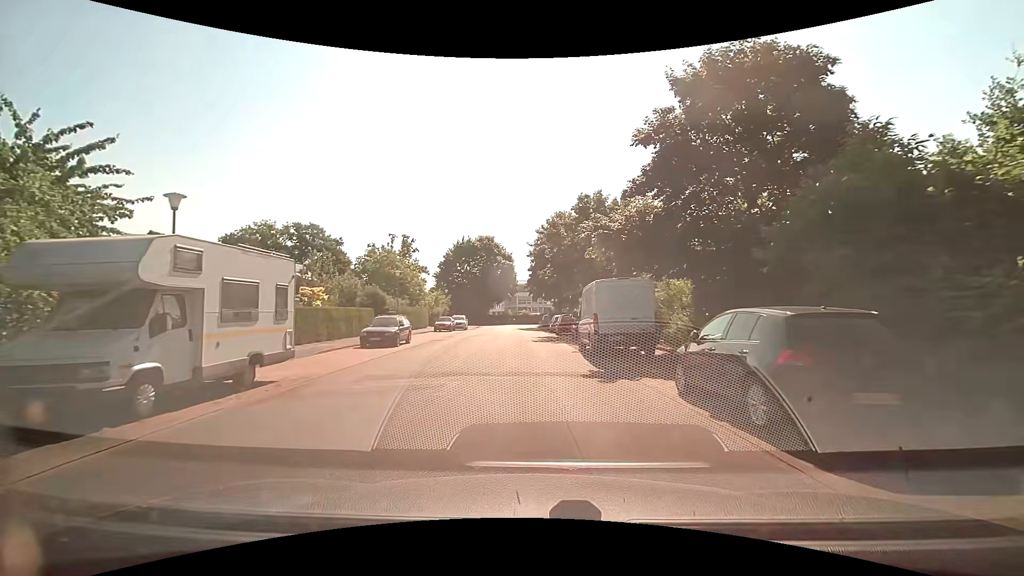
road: residential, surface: paved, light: Day
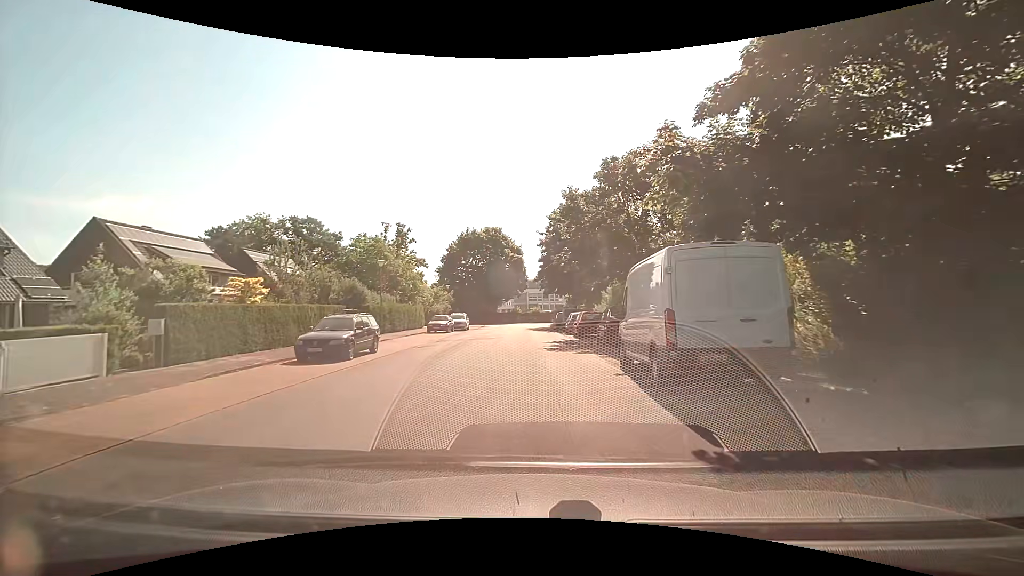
(0.0, +7.4) m; -1°
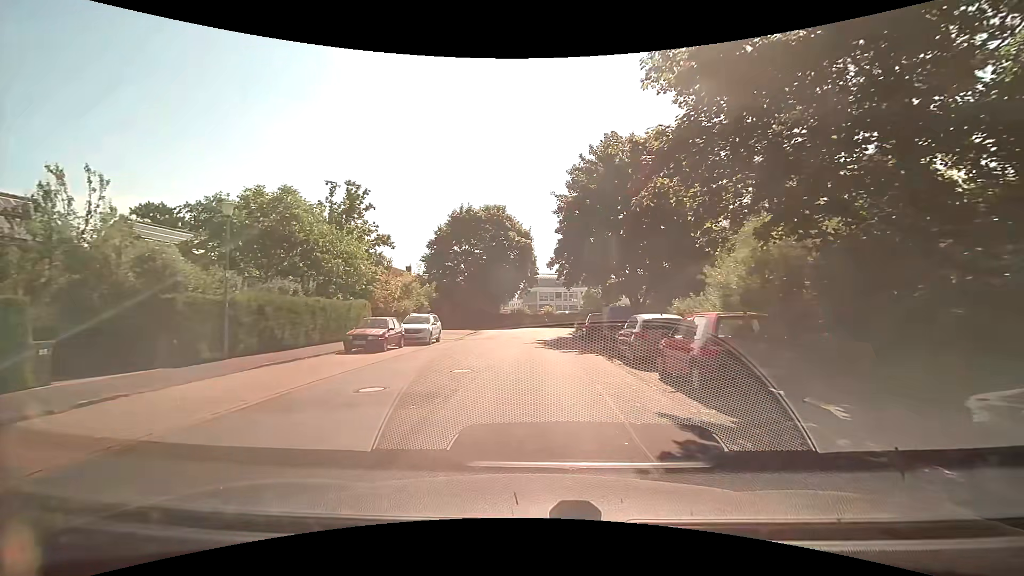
(0.0, +18.5) m; 0°
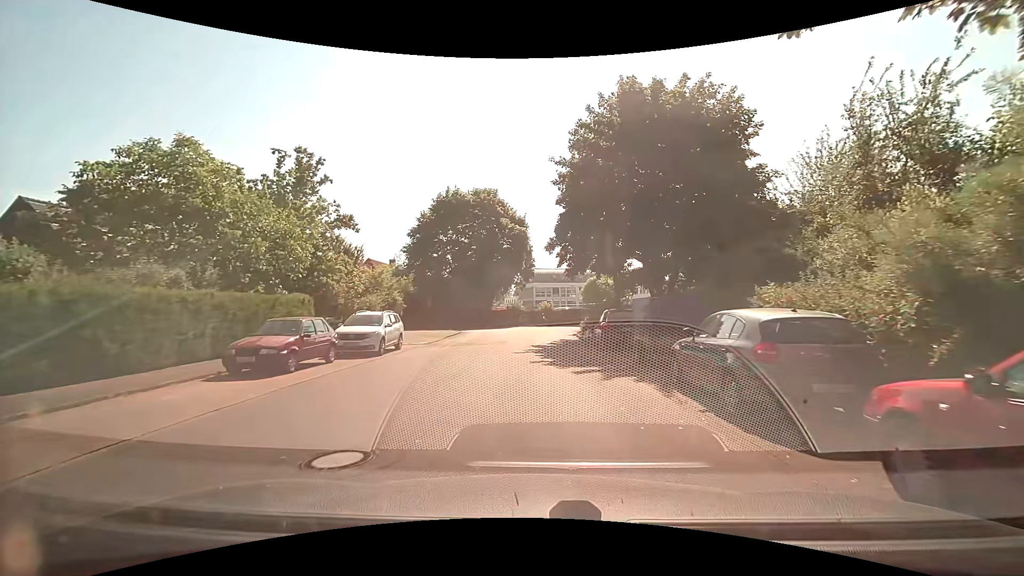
(0.0, +7.4) m; -1°
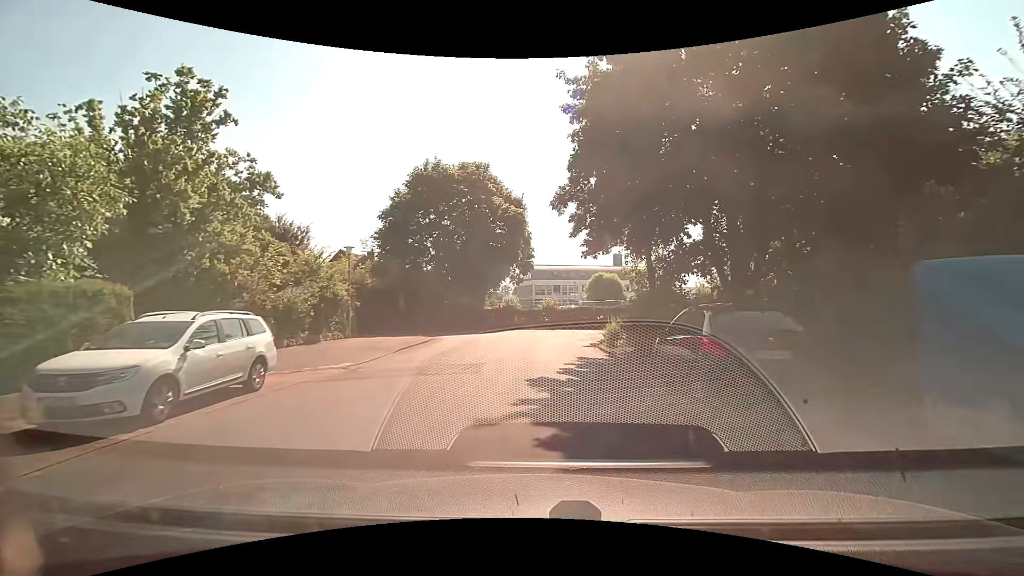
(+0.1, +10.4) m; 0°
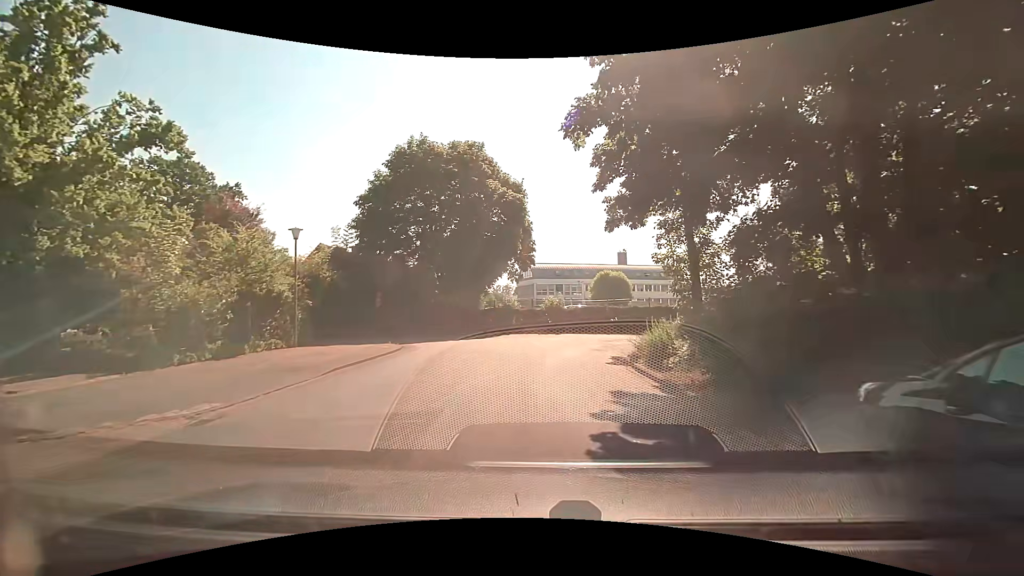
(0.0, +6.3) m; 0°
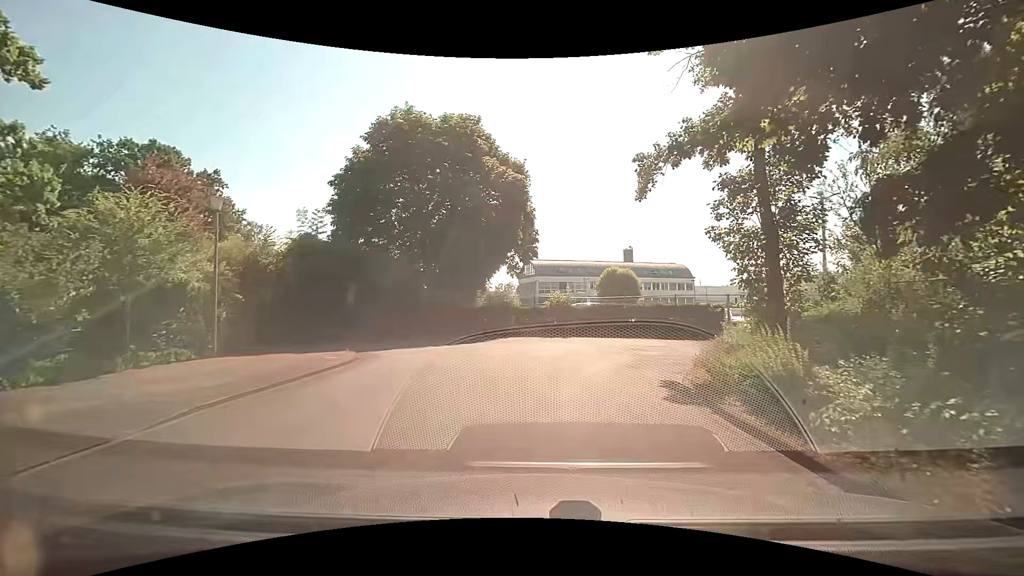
(0.0, +5.5) m; -1°
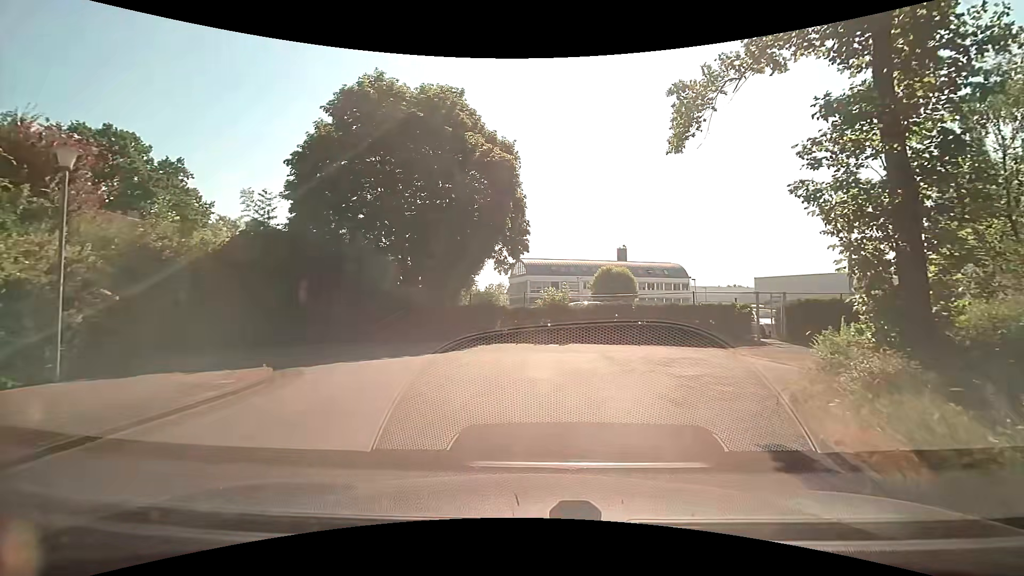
(0.0, +4.8) m; +2°
